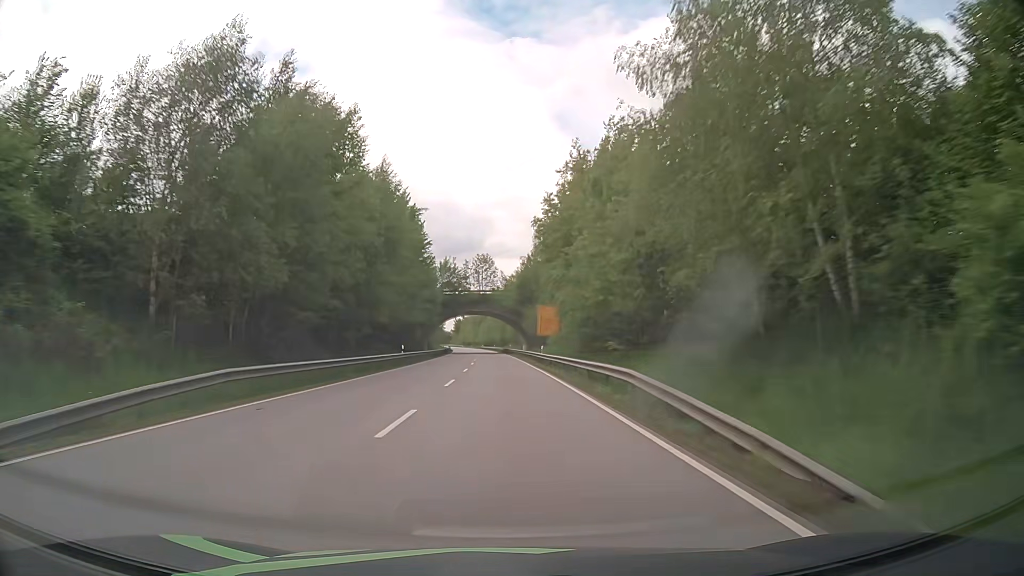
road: primary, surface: asphalt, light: Day
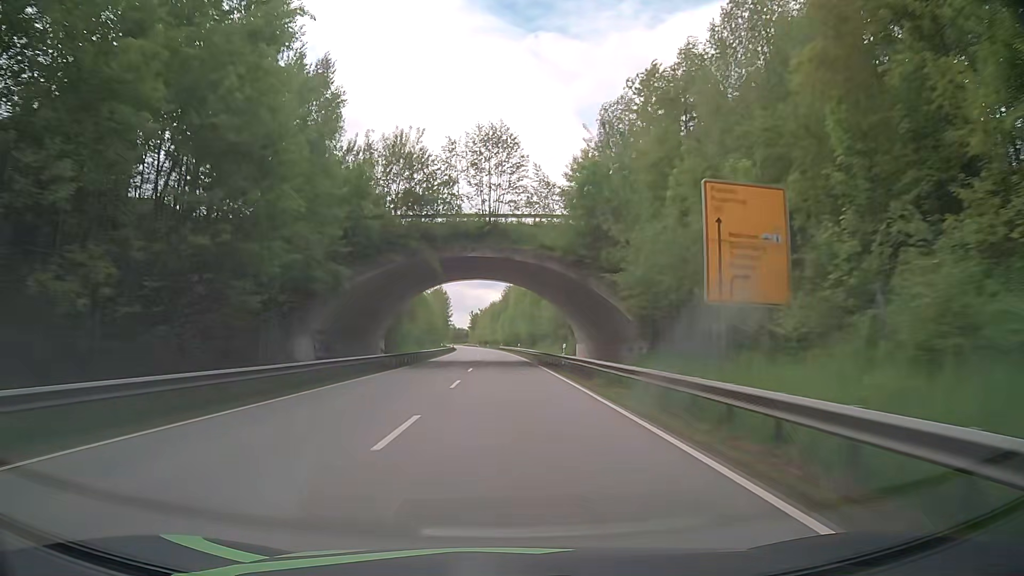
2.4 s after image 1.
(-0.9, +61.5) m; -2°
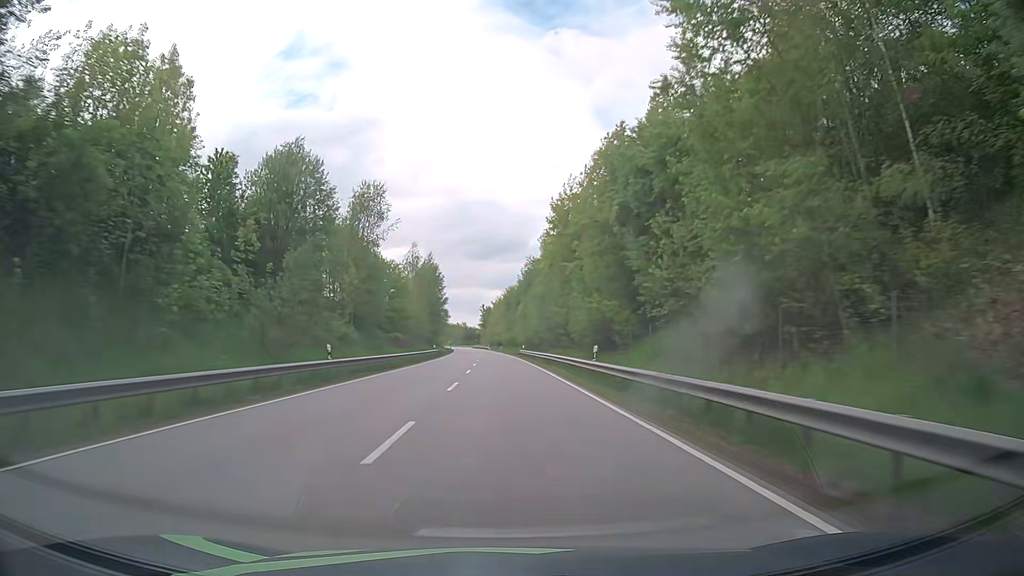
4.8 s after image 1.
(-1.1, +61.1) m; -1°
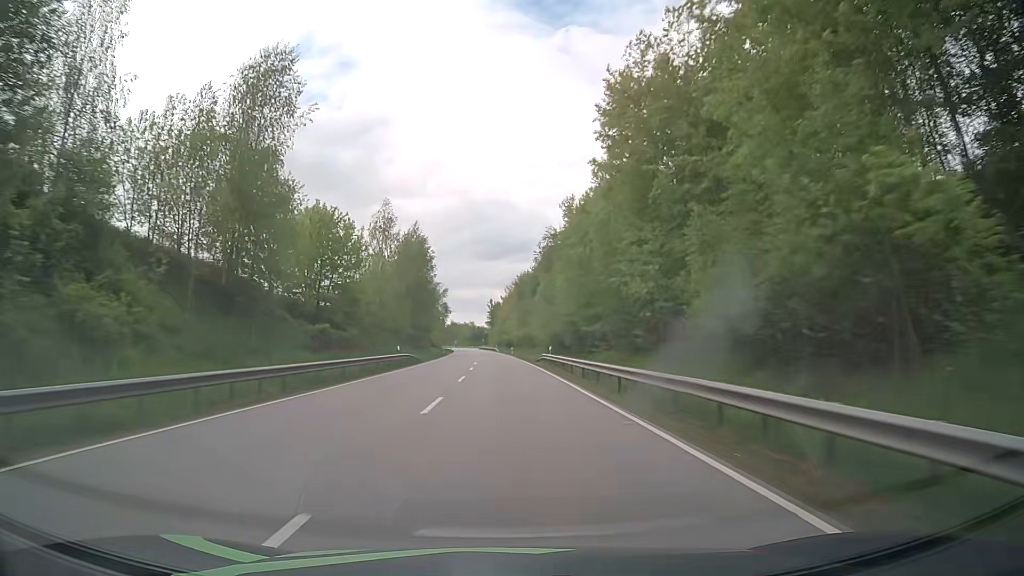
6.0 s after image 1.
(-0.4, +30.7) m; -1°
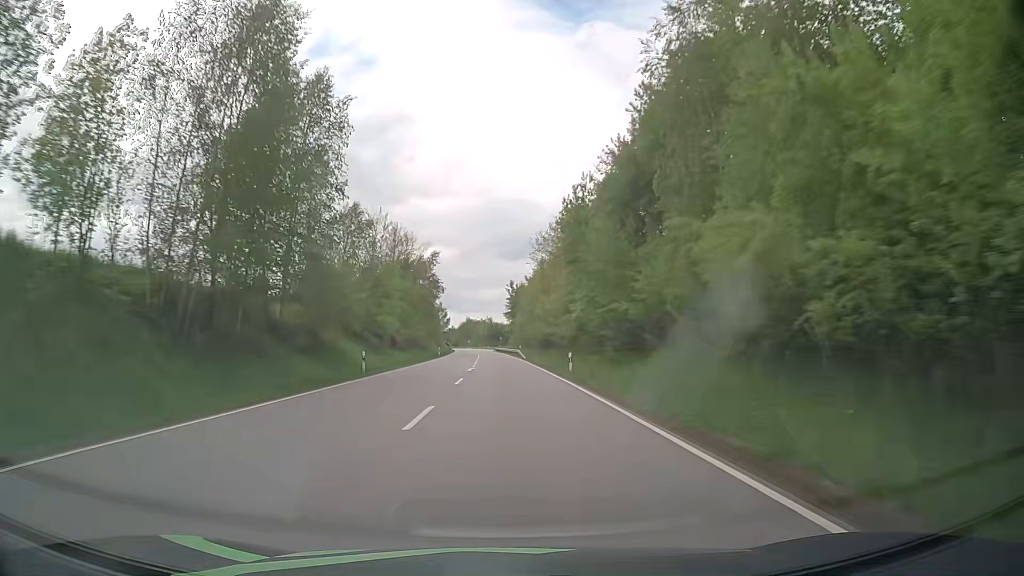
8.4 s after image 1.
(-0.9, +62.3) m; -1°
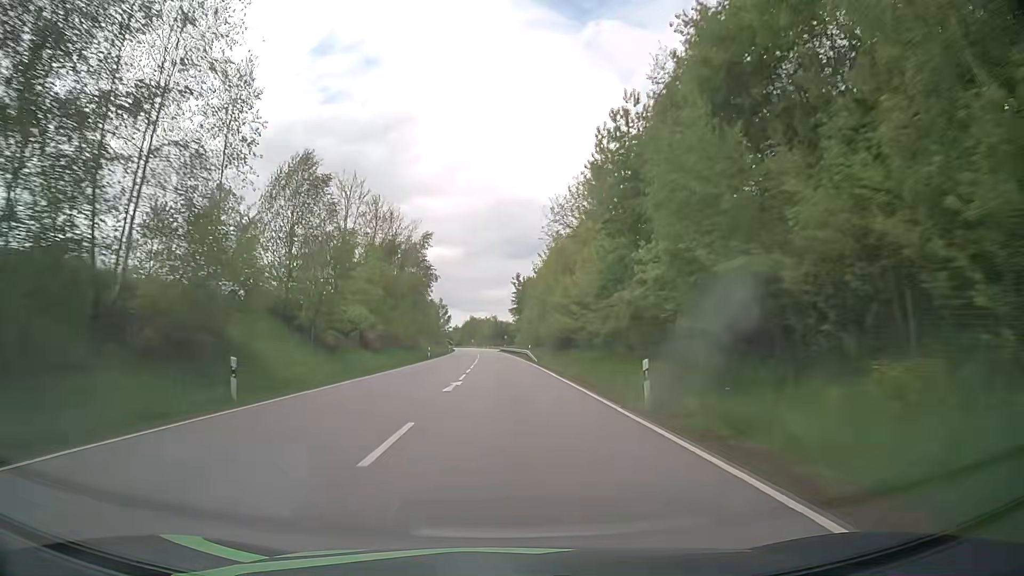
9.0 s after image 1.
(-0.2, +15.7) m; -1°
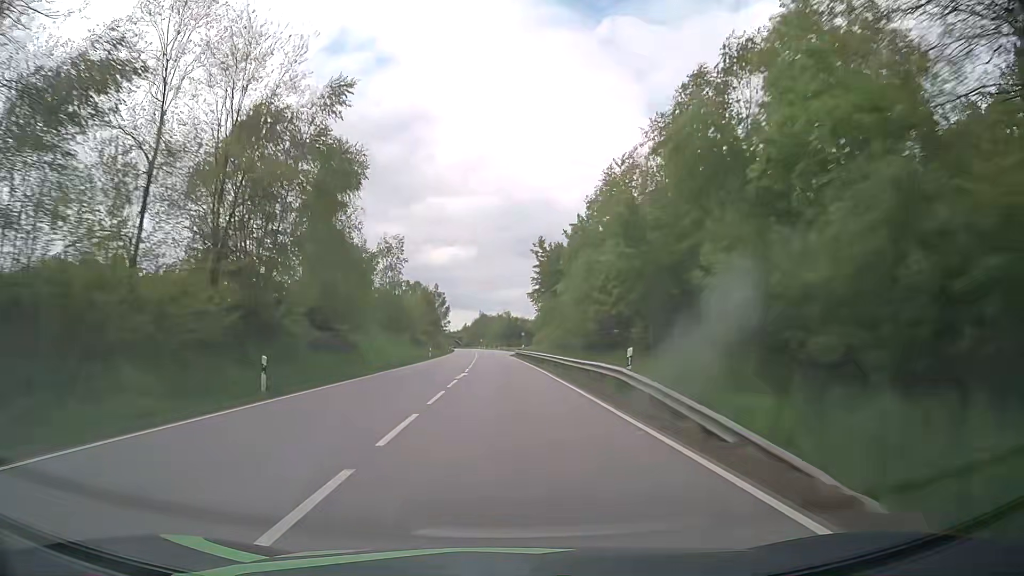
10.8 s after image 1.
(-0.7, +47.3) m; -1°
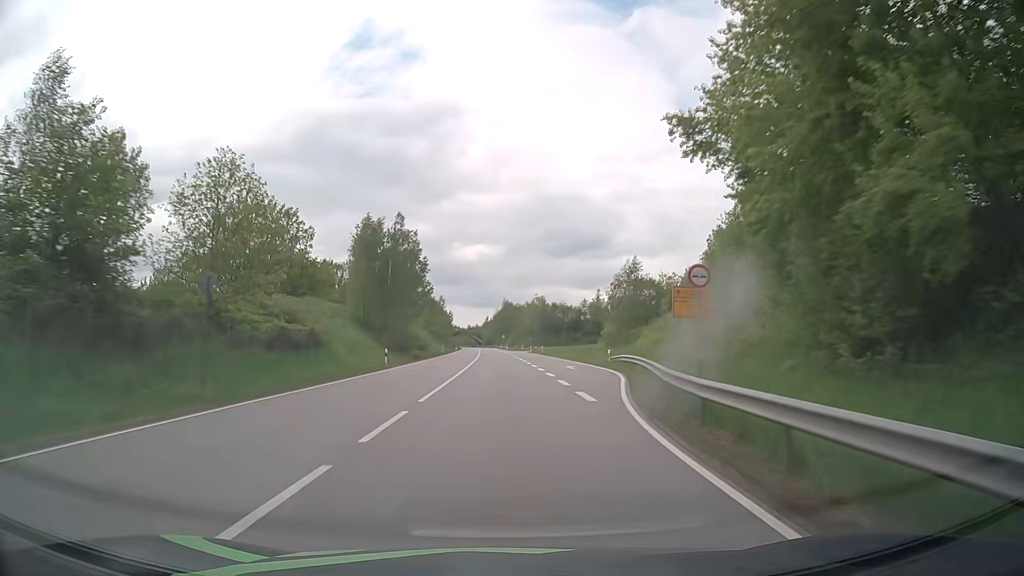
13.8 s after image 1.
(-1.1, +78.4) m; -2°
(0, +10) (0, +20) (0, +30) (0, +40) (-1, +50) (-1, +60) (-1, +70) (-1, +80) (-2, +90) (-2, +100) m
